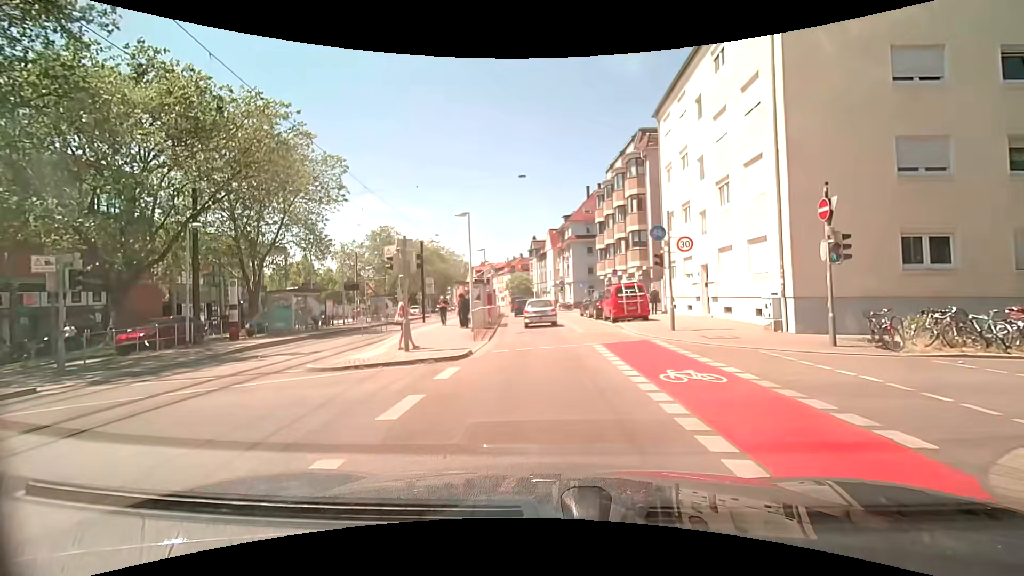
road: secondary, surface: asphalt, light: Day
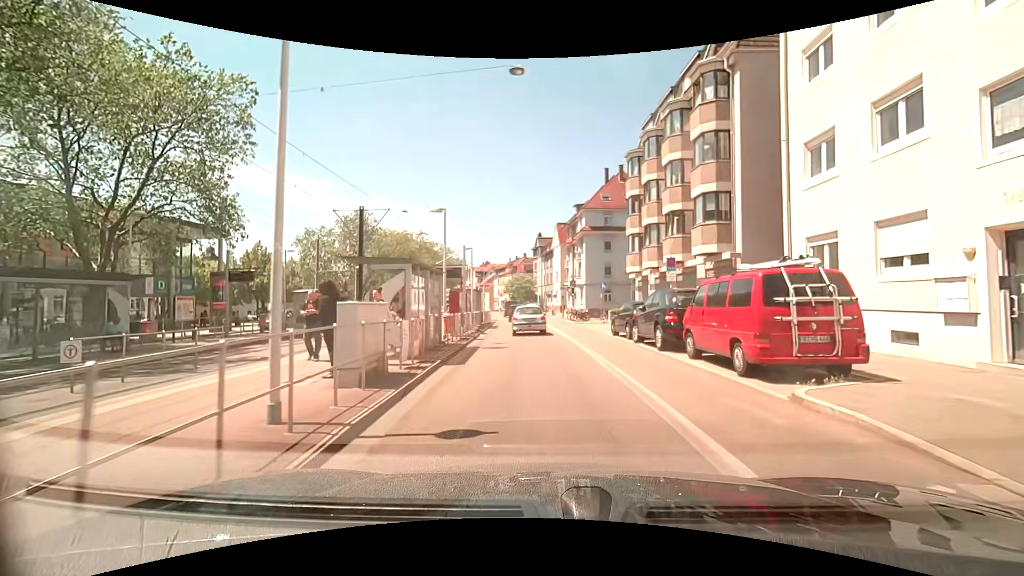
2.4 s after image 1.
(0.0, +15.7) m; -1°
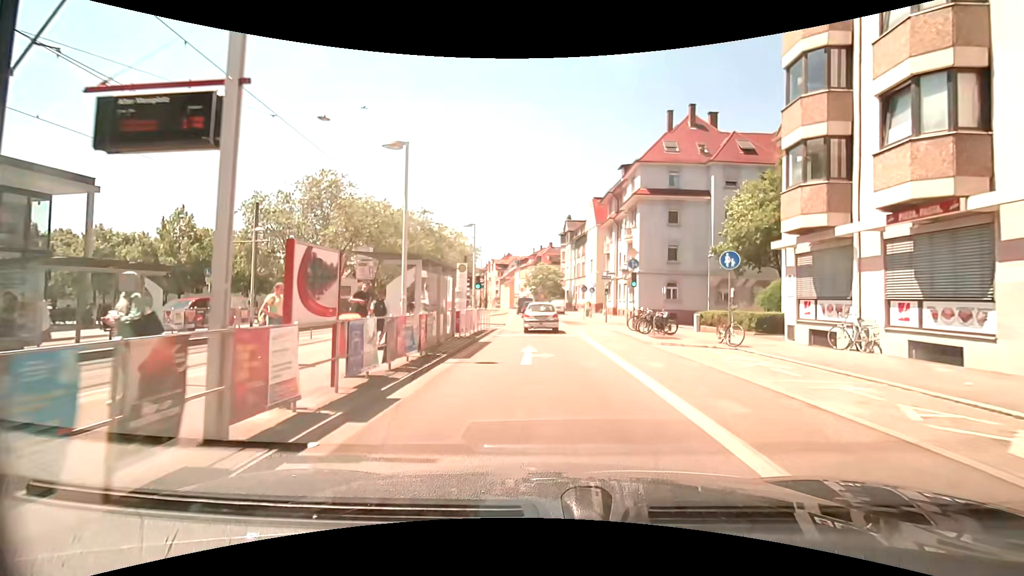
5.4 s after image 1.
(-0.6, +20.2) m; -1°
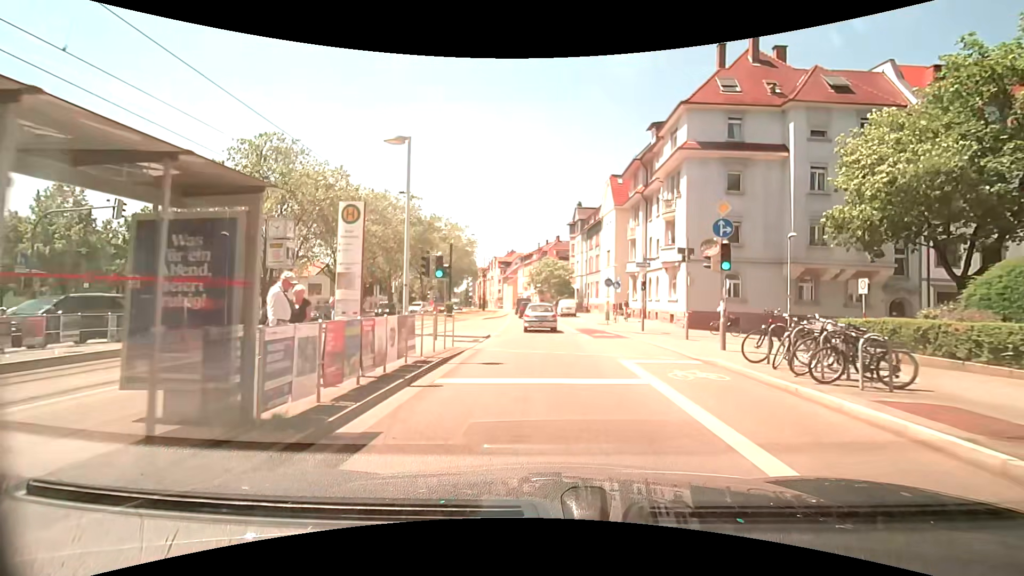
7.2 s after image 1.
(-0.3, +12.8) m; -1°
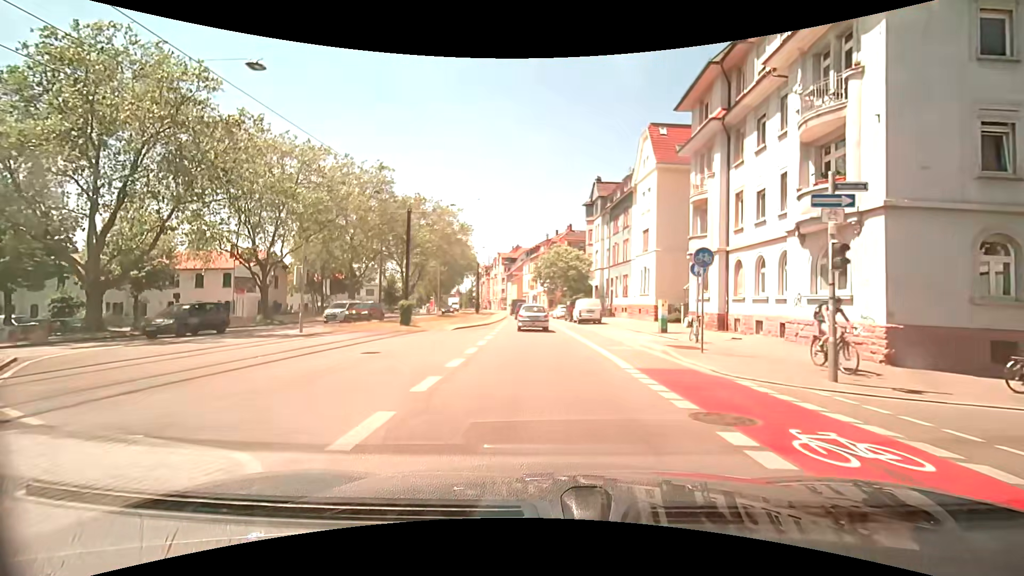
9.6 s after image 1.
(-0.5, +17.5) m; -2°
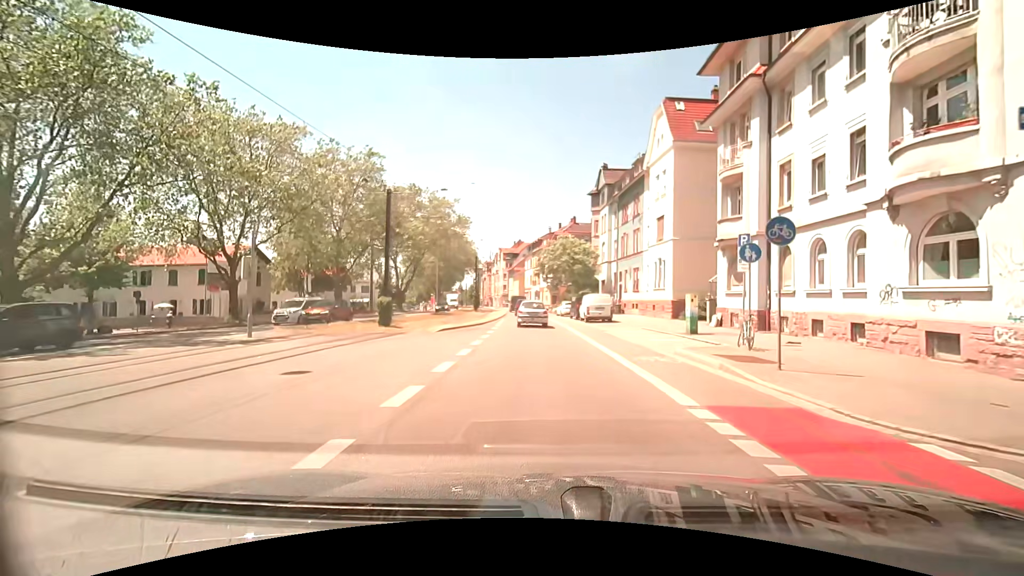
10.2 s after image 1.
(0.0, +4.4) m; 0°
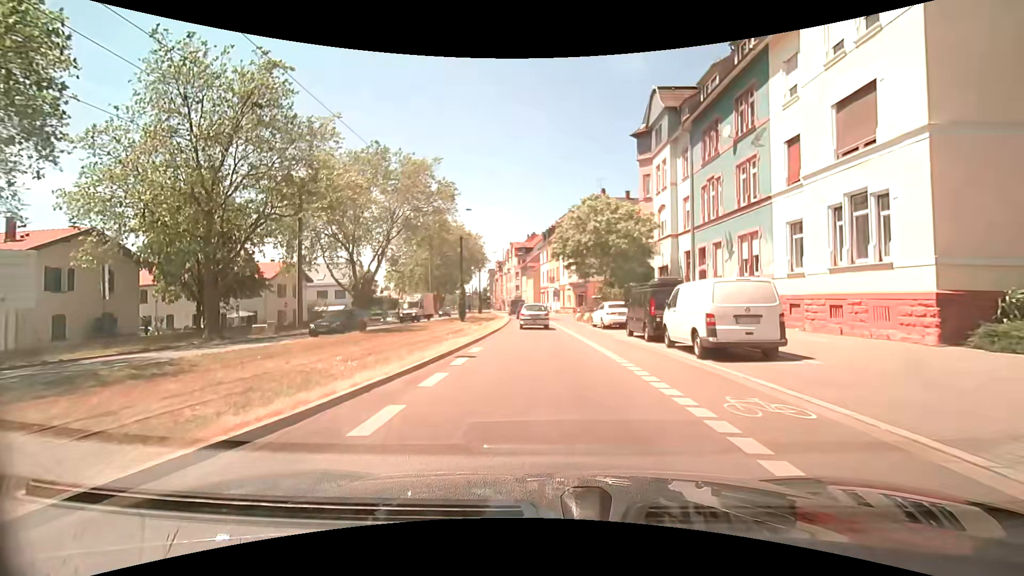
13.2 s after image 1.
(-0.5, +22.3) m; -2°
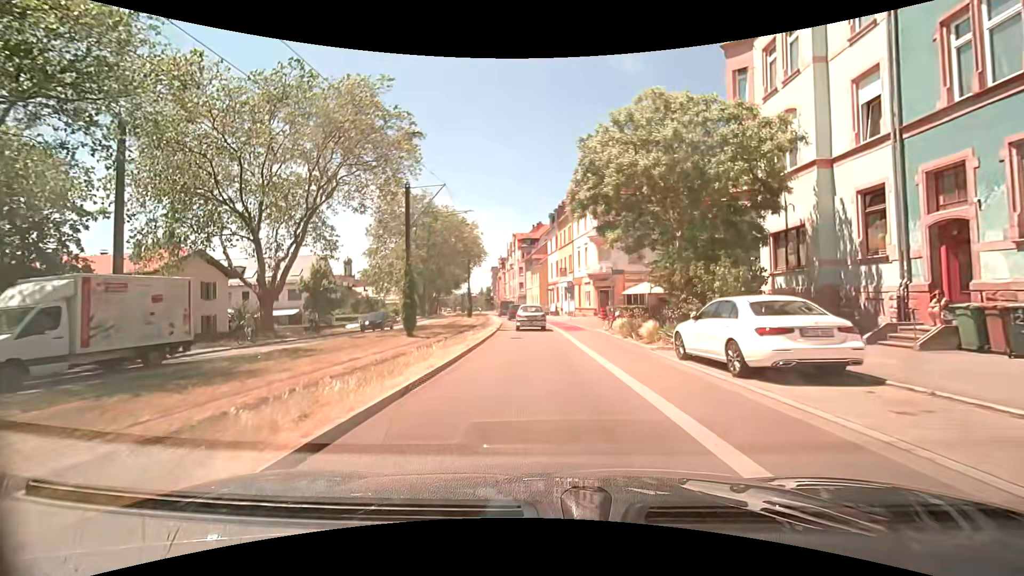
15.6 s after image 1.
(-0.3, +17.9) m; -2°
(0, +10) (0, +20) (0, +30) (-1, +40) (-2, +50) (-3, +60) (-4, +70) (-6, +80) (-7, +90) (-9, +99) m
